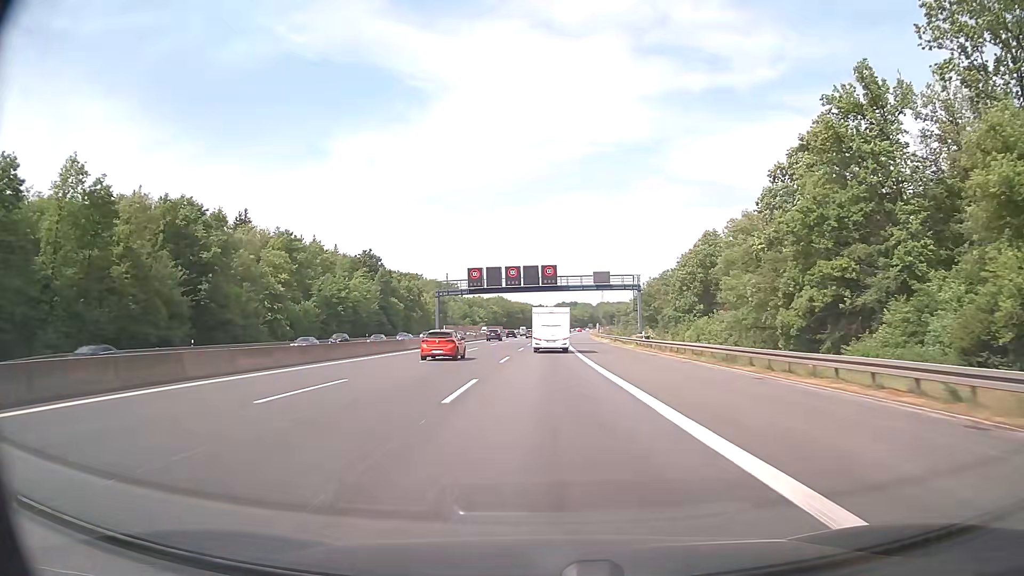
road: motorway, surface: asphalt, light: Day
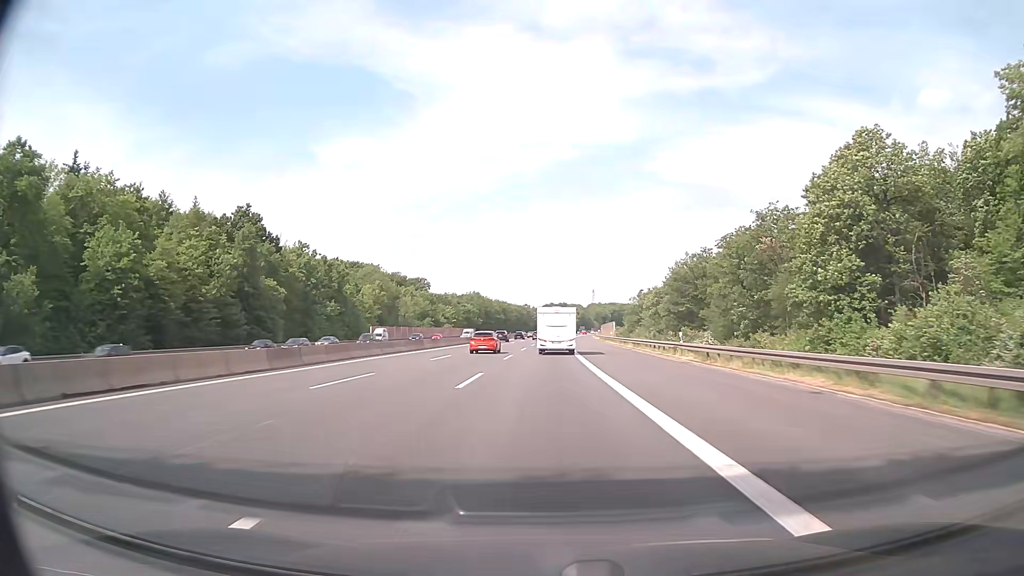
(+0.7, +66.8) m; +1°
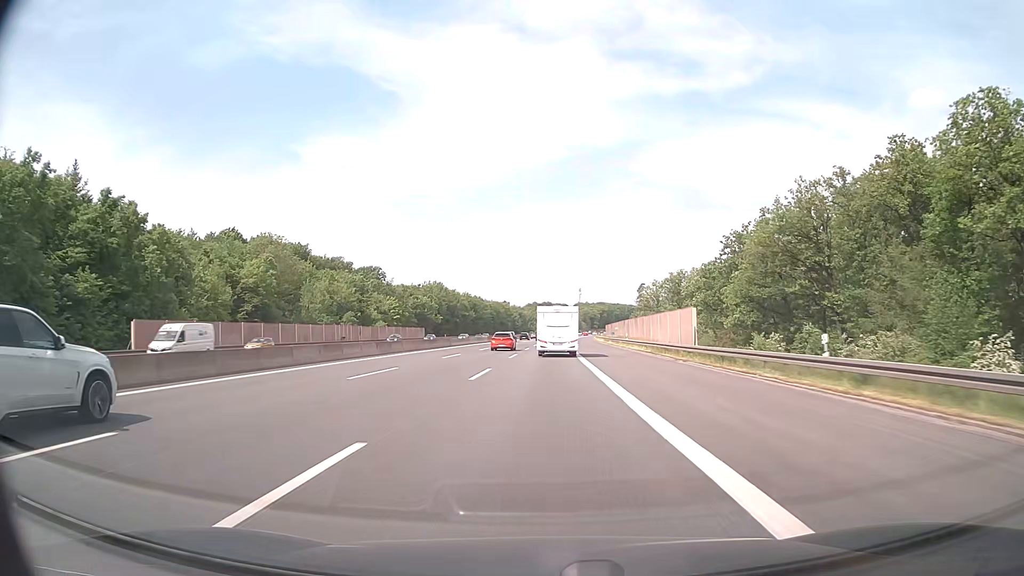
(+0.8, +67.6) m; +1°
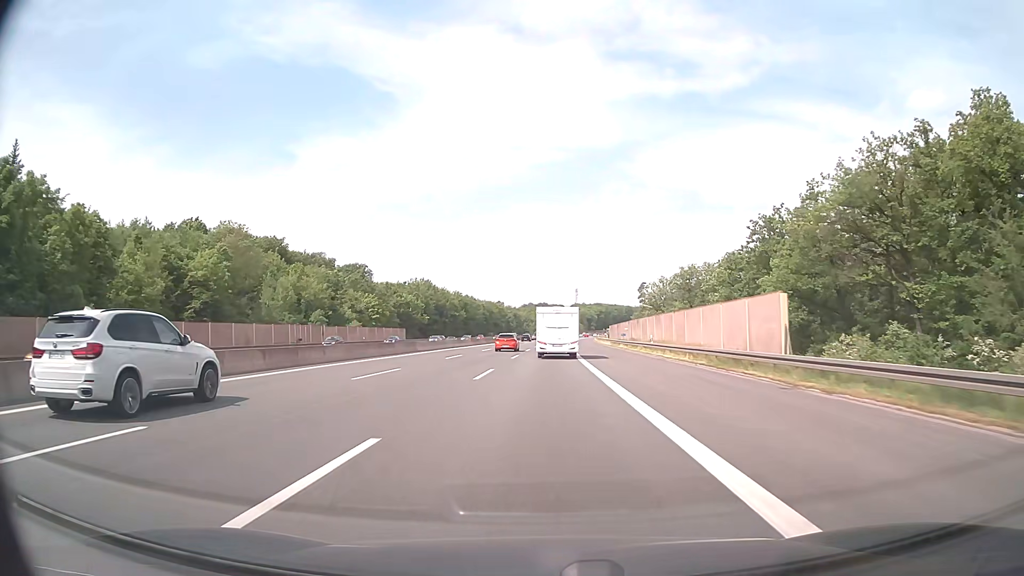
(+0.1, +17.0) m; 0°
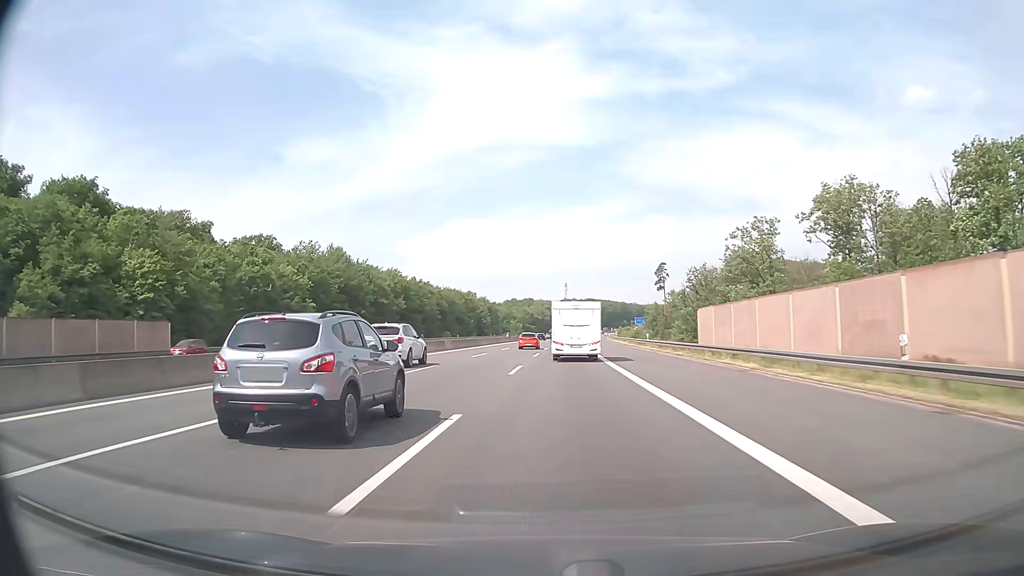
(+1.2, +85.7) m; +1°
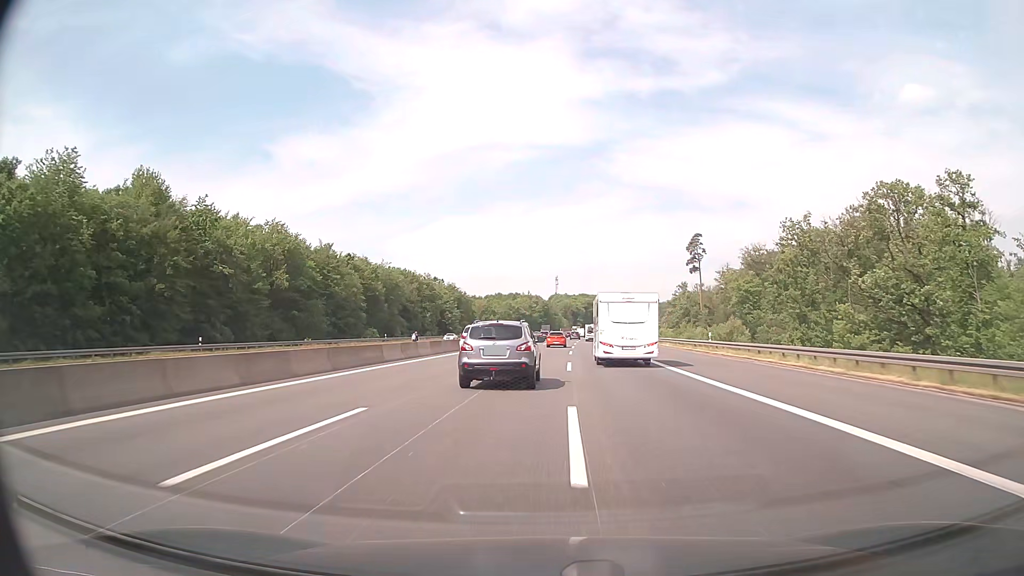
(+0.2, +69.4) m; +1°
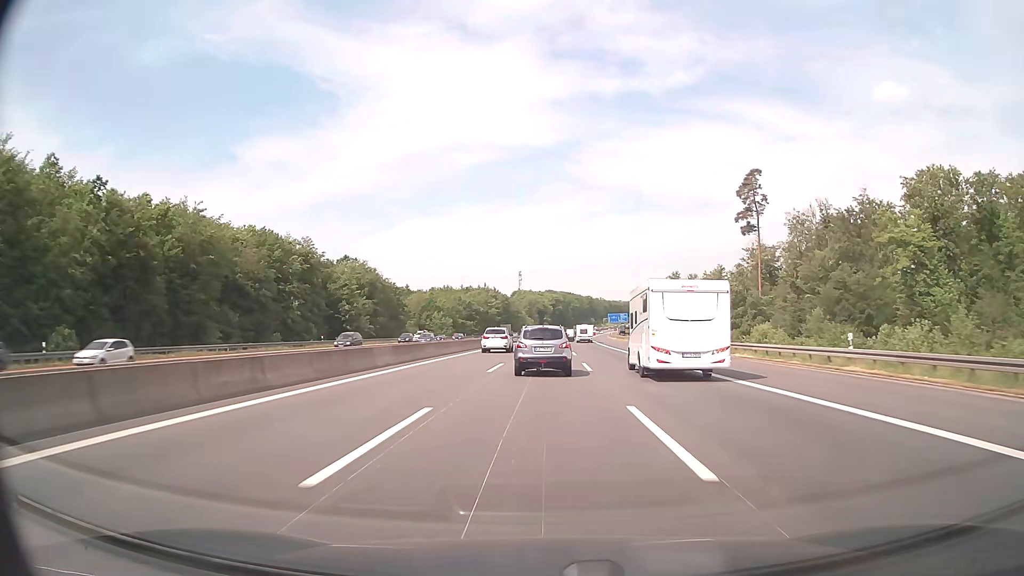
(+1.7, +70.2) m; +3°
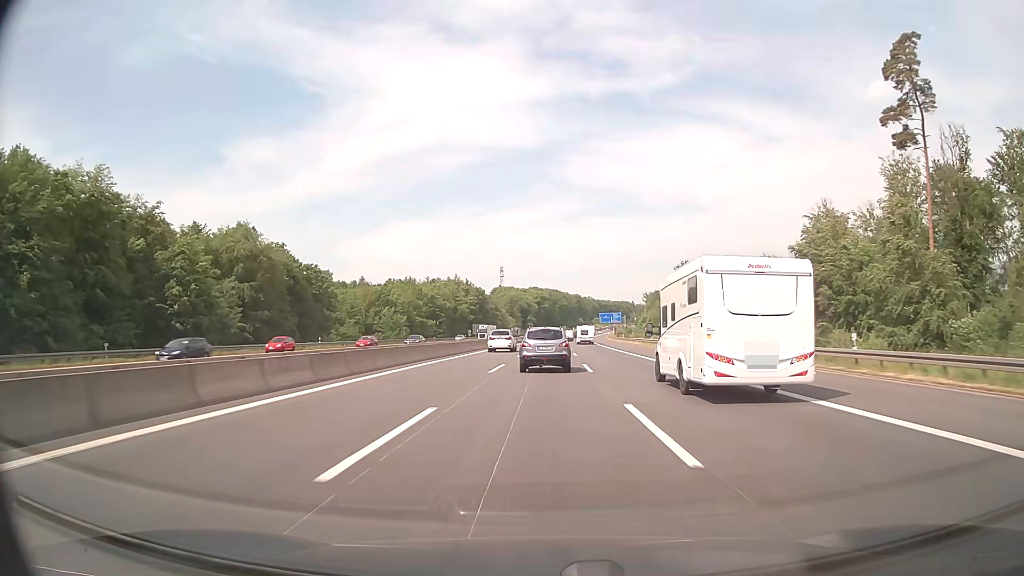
(+0.7, +52.7) m; +1°
(0, +10) (0, +20) (0, +30) (0, +40) (+1, +50) (+1, +60) (+1, +70) (+1, +80) (+2, +90) (+2, +100) m
